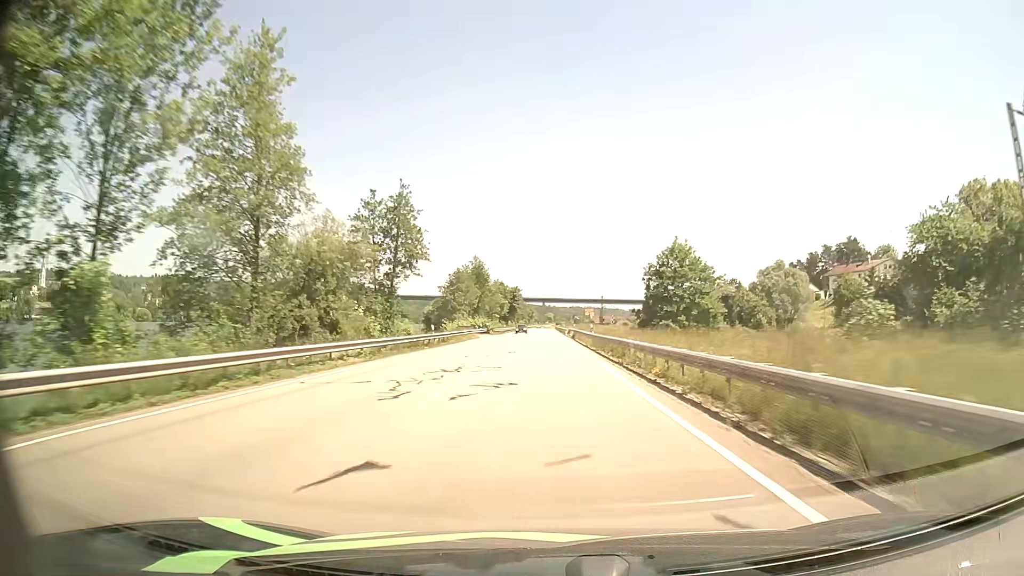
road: primary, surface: asphalt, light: Day
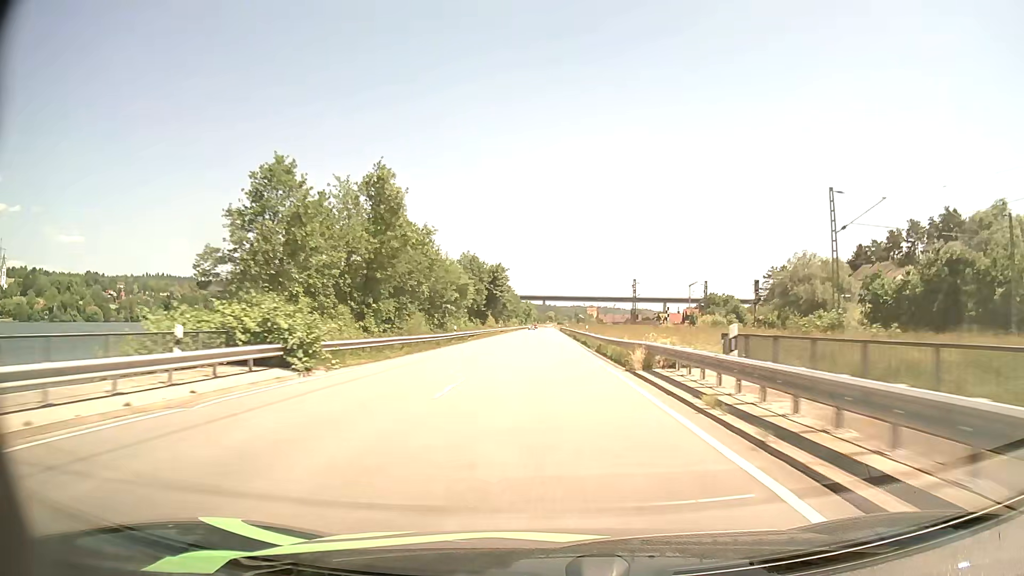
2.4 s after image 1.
(-0.1, +62.6) m; 0°
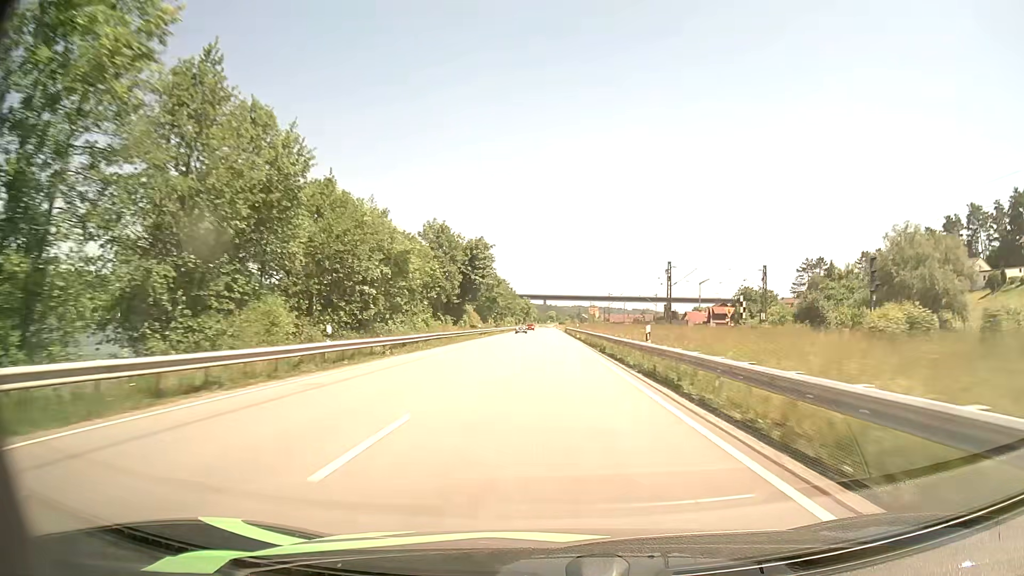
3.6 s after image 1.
(0.0, +30.7) m; 0°
(0, +10) (0, +20) (0, +30) (0, +40) (0, +50) (0, +60) (0, +70) (0, +80) (0, +90) (0, +100) m
